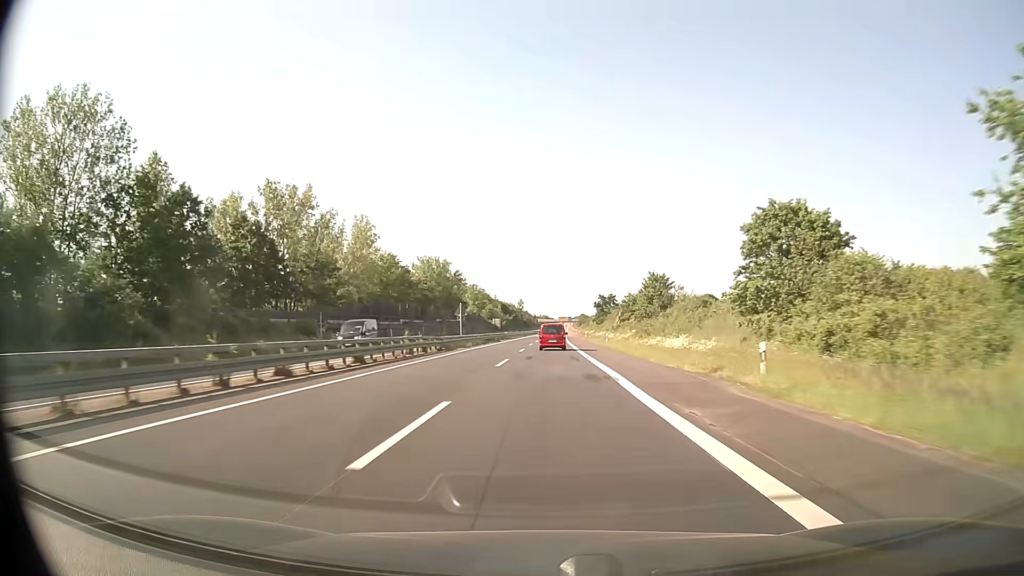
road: trunk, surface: asphalt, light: Day
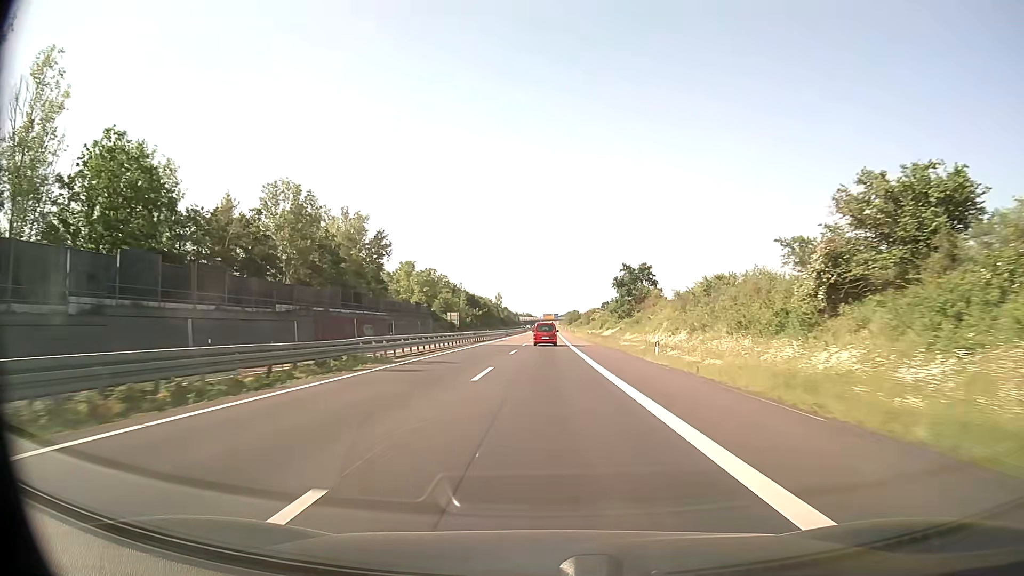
(+1.2, +78.9) m; +2°
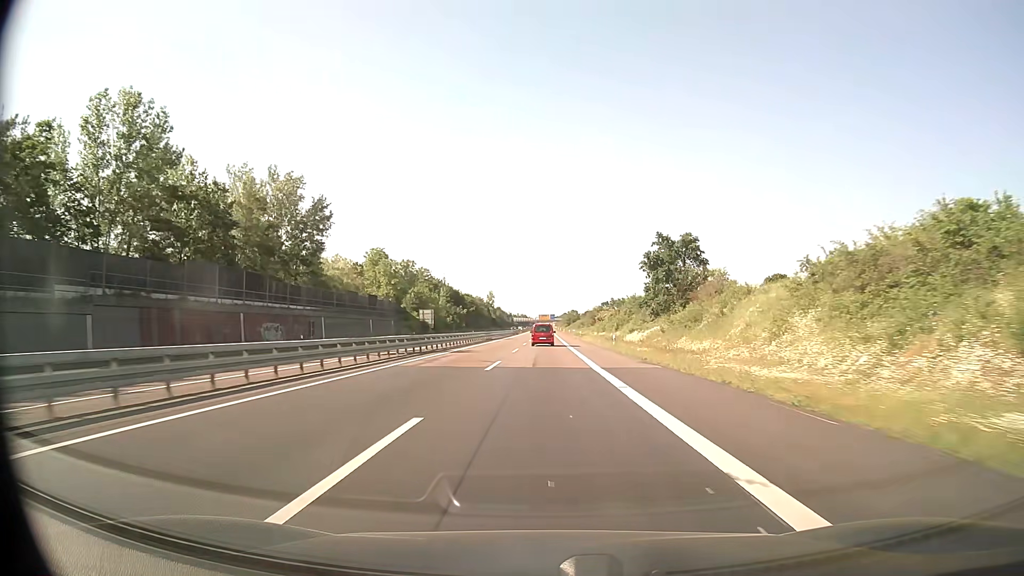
(+0.1, +31.6) m; 0°
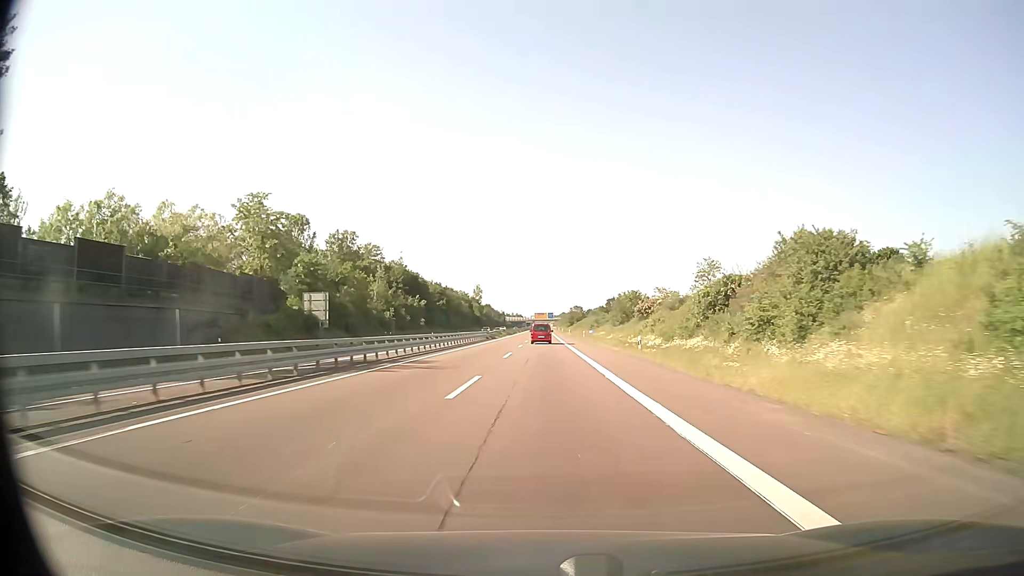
(+0.3, +63.2) m; 0°
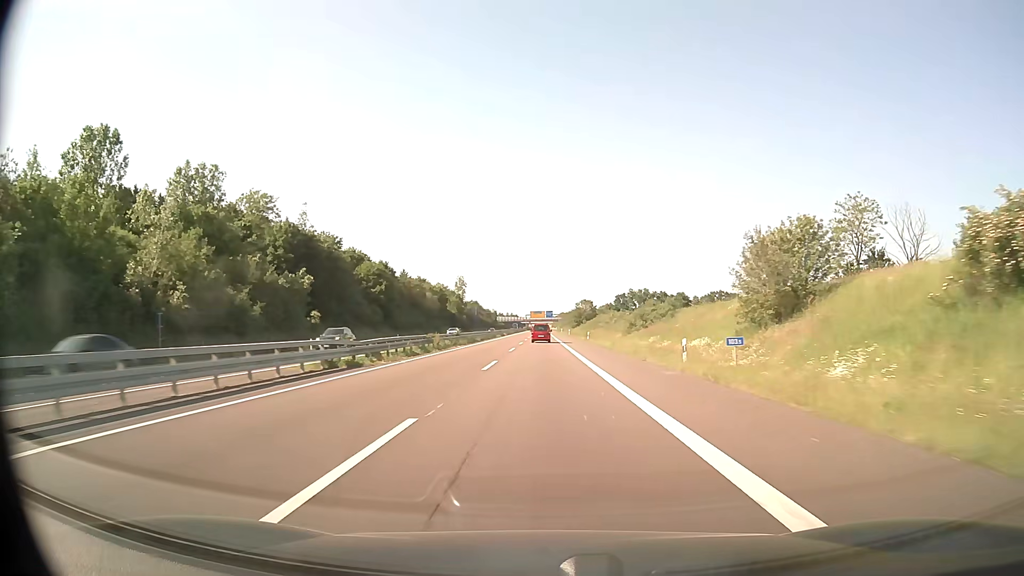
(+0.1, +63.1) m; 0°
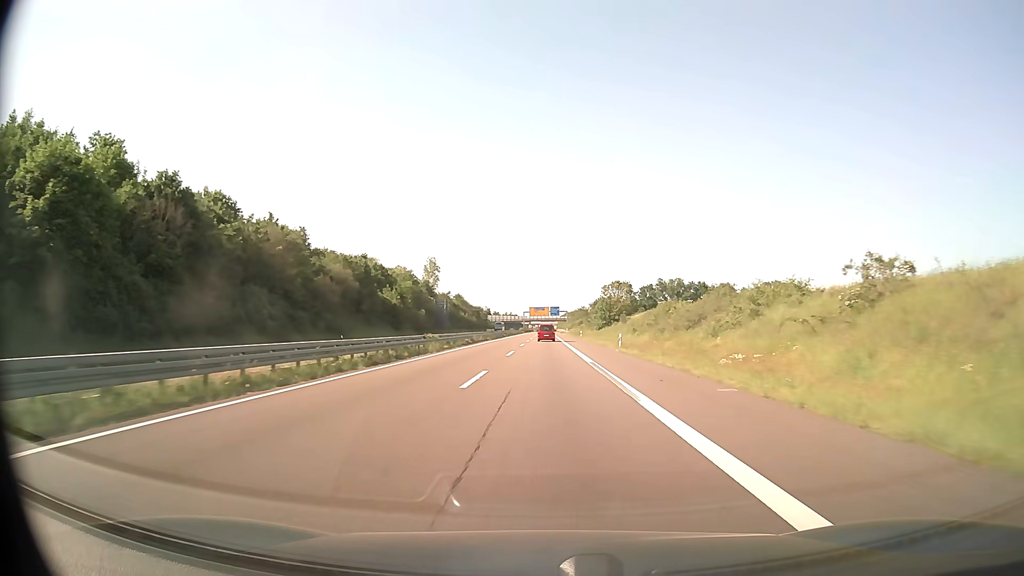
(-0.2, +79.0) m; 0°
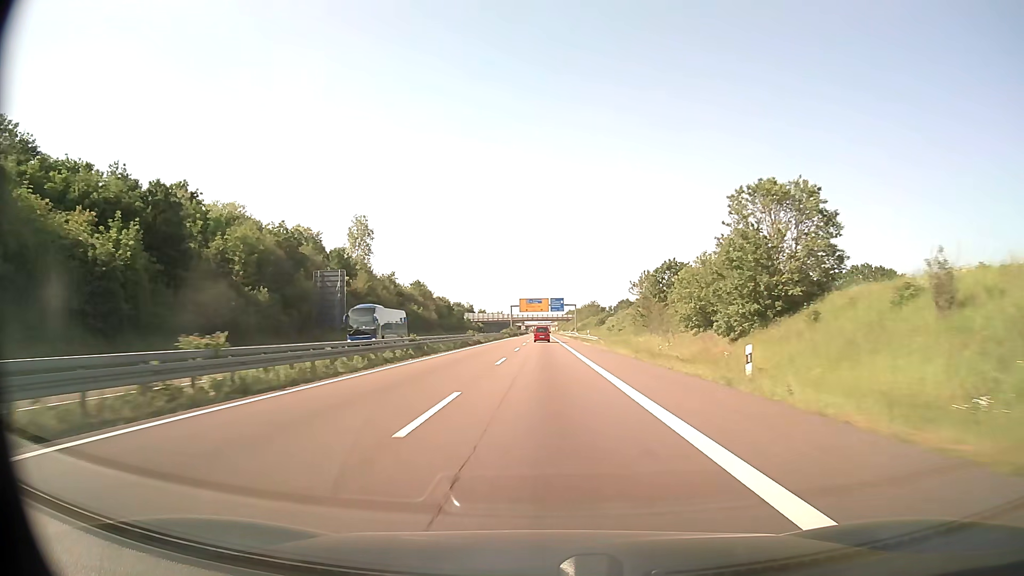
(+0.2, +78.9) m; 0°
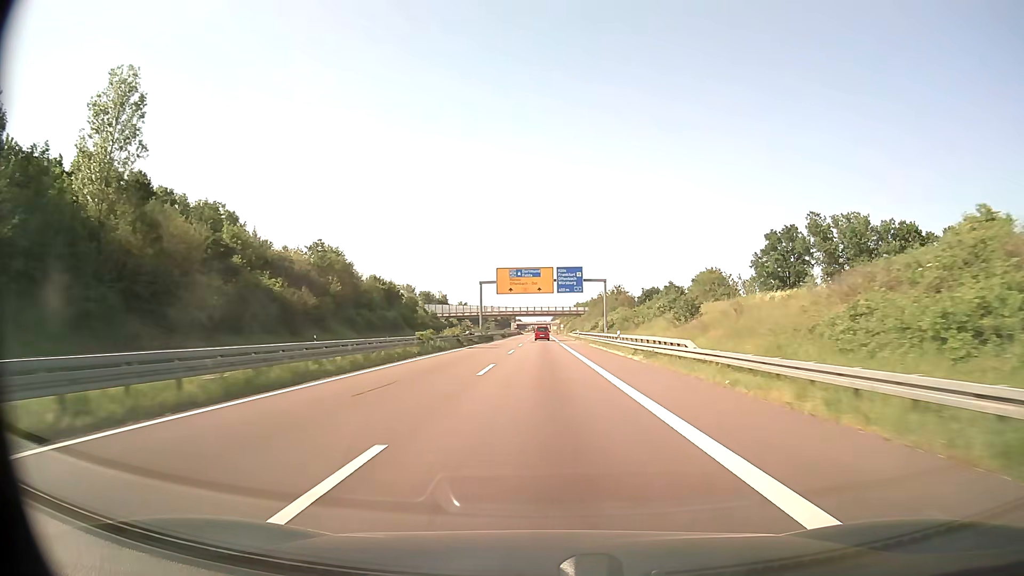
(-0.1, +78.9) m; 0°
(0, +10) (0, +20) (0, +30) (0, +40) (0, +50) (0, +60) (0, +70) (0, +80) (0, +90) (0, +100) m
